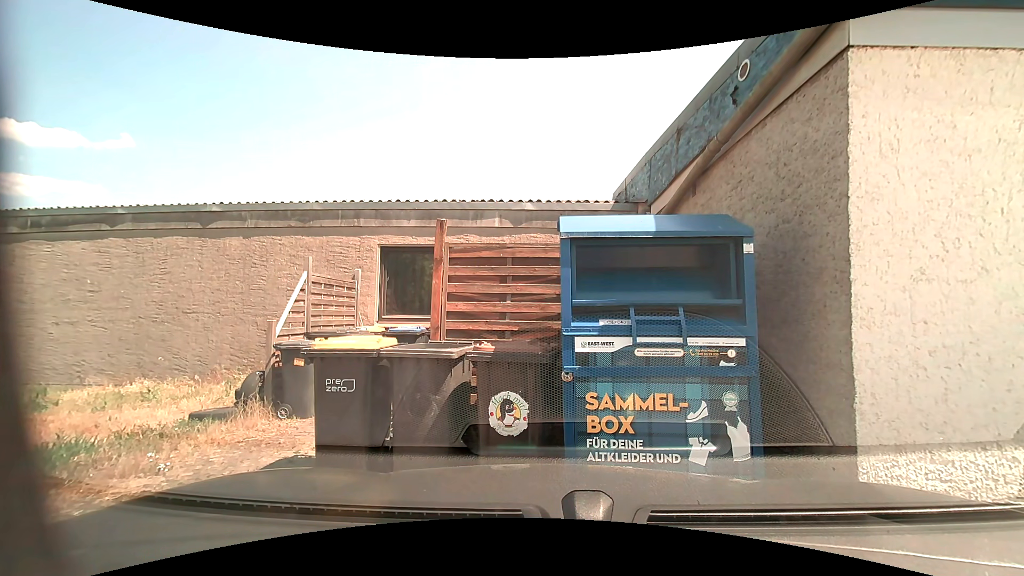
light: Day
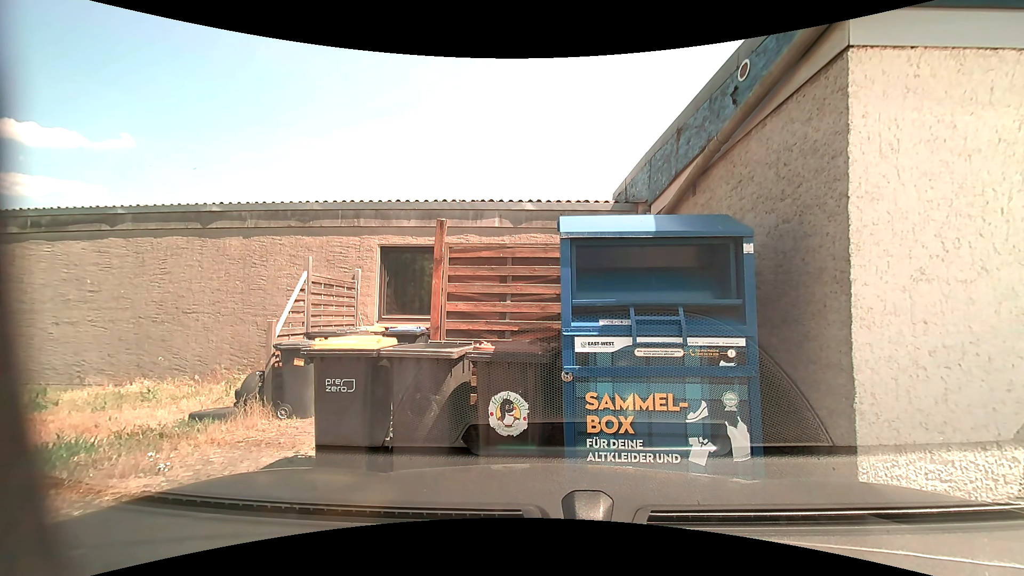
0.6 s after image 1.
(0.0, 0.0) m; 0°
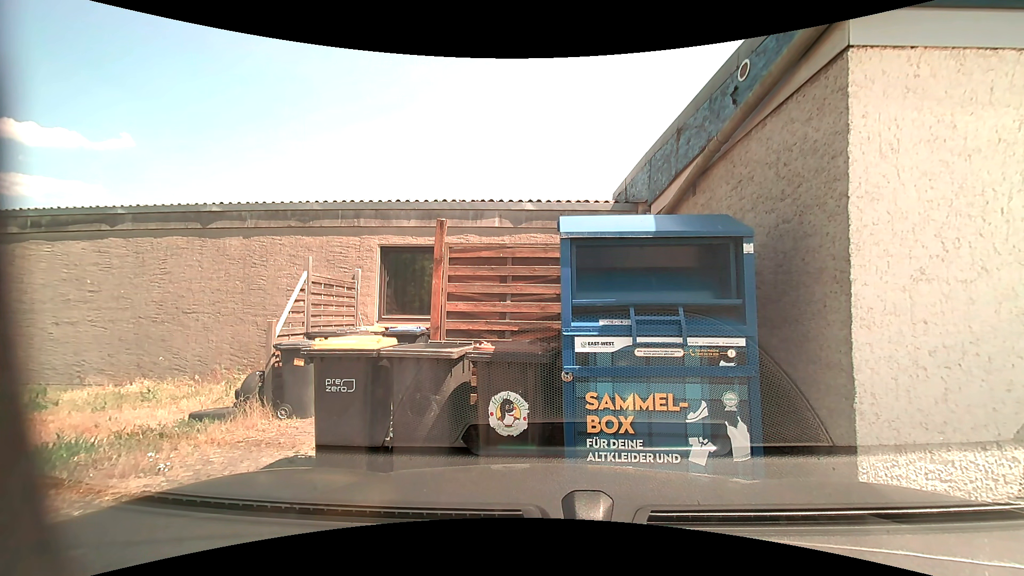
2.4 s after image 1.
(0.0, 0.0) m; 0°
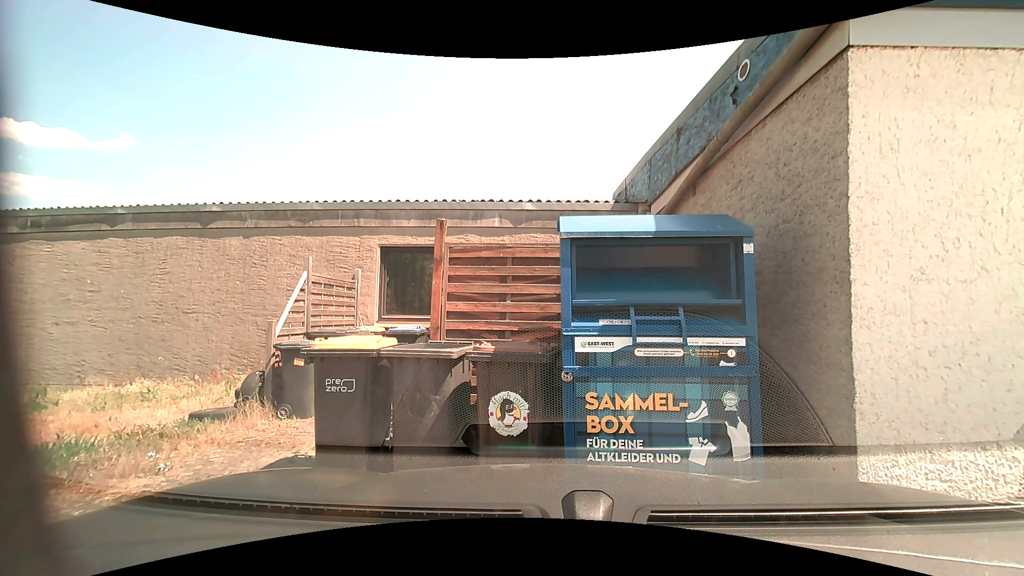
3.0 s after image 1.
(0.0, 0.0) m; 0°
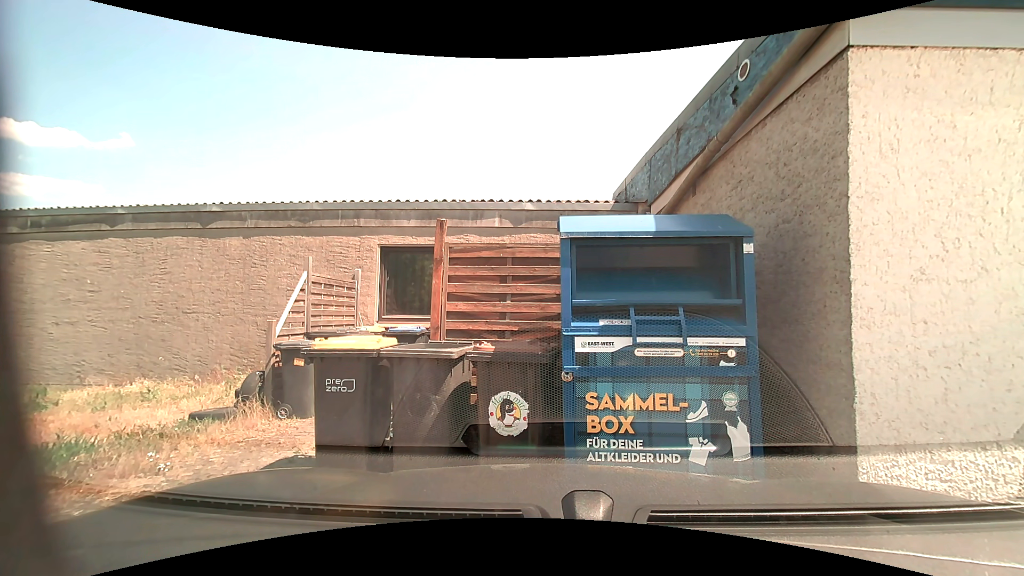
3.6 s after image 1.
(0.0, 0.0) m; 0°
